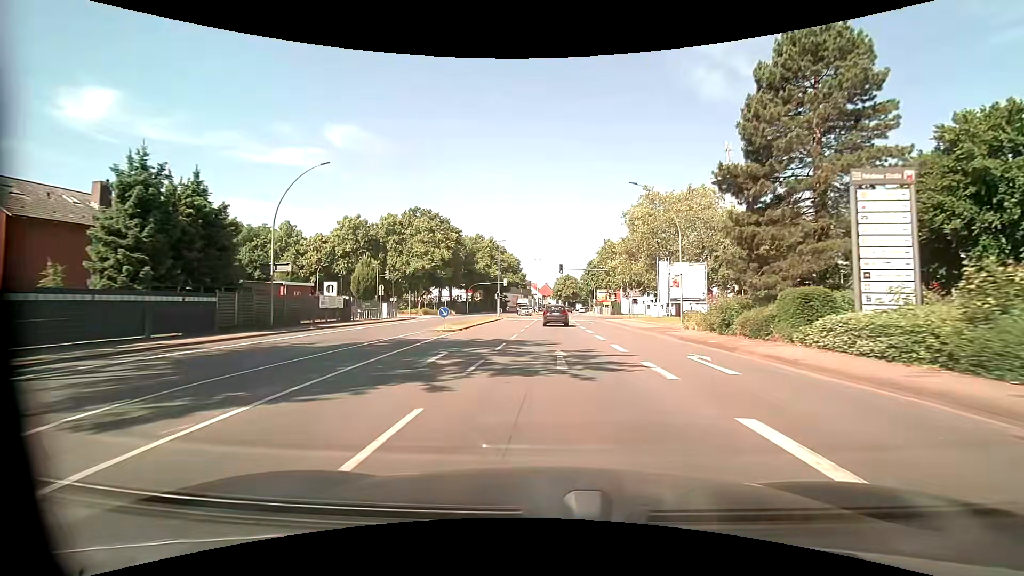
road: primary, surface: asphalt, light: Day
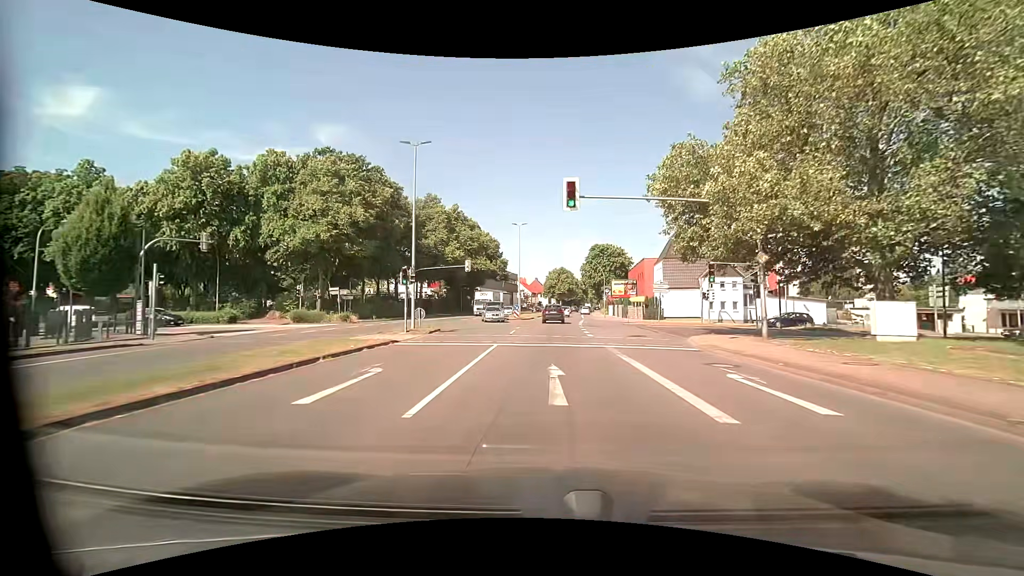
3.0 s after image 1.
(+0.2, +39.3) m; 0°
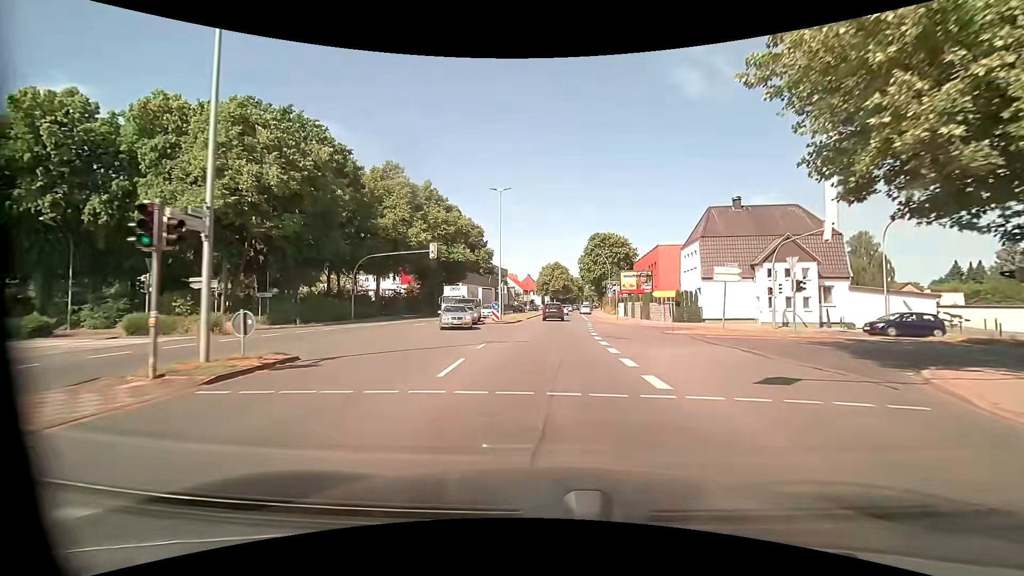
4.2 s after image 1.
(+0.2, +15.8) m; +1°
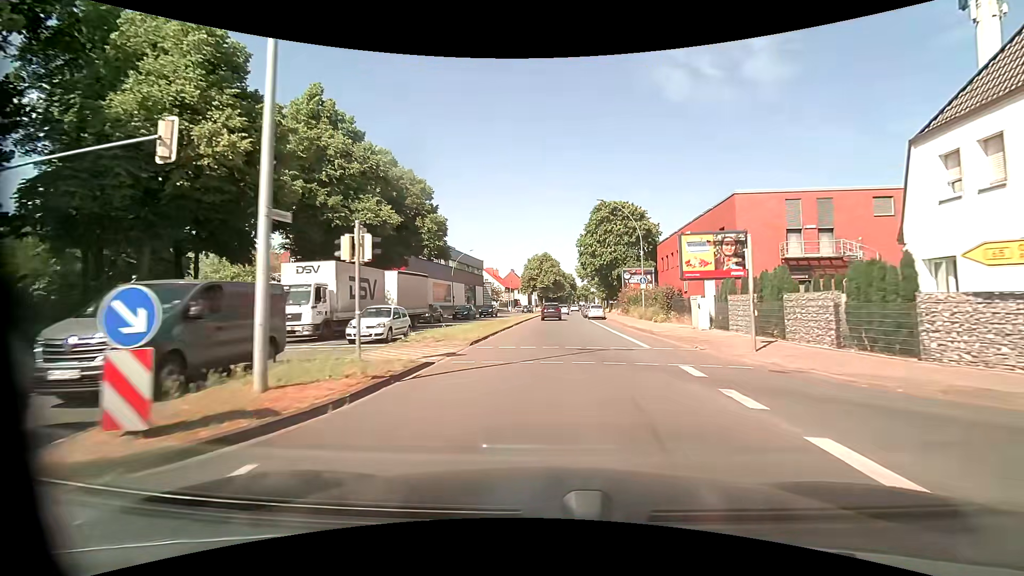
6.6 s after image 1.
(+0.4, +31.6) m; +2°
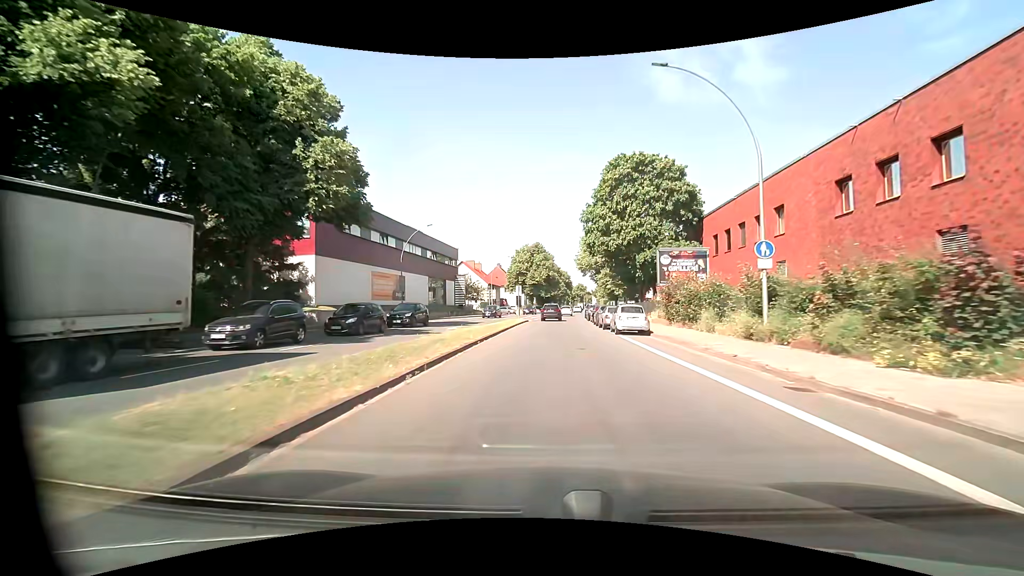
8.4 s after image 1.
(+0.3, +23.7) m; +1°
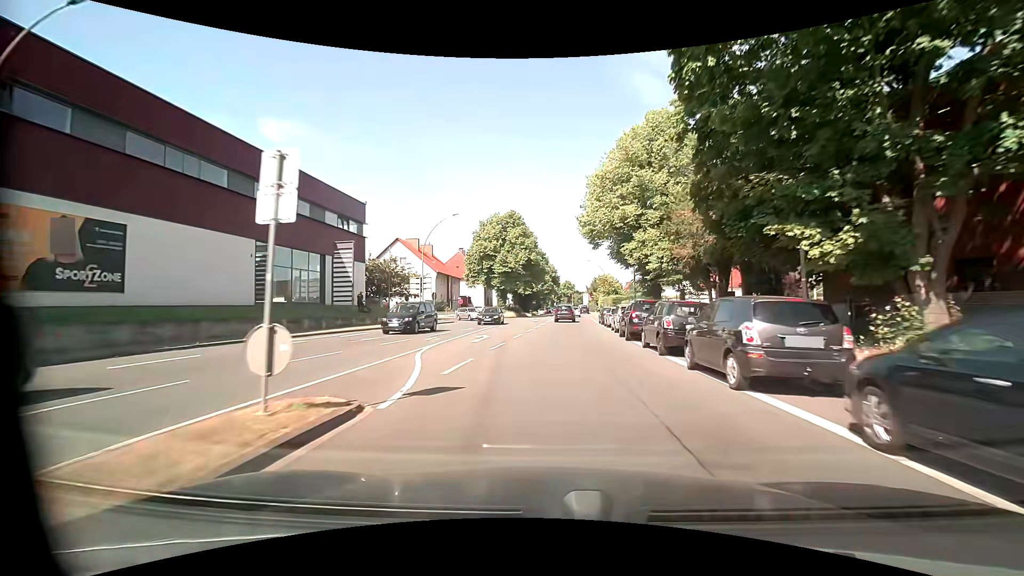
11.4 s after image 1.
(+0.5, +39.6) m; +2°
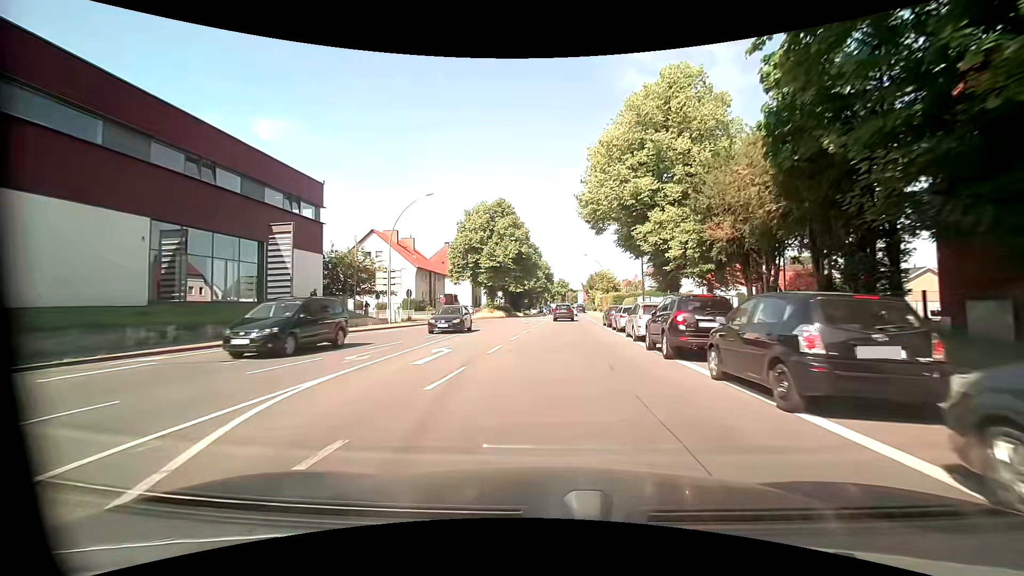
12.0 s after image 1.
(+0.1, +7.9) m; +1°
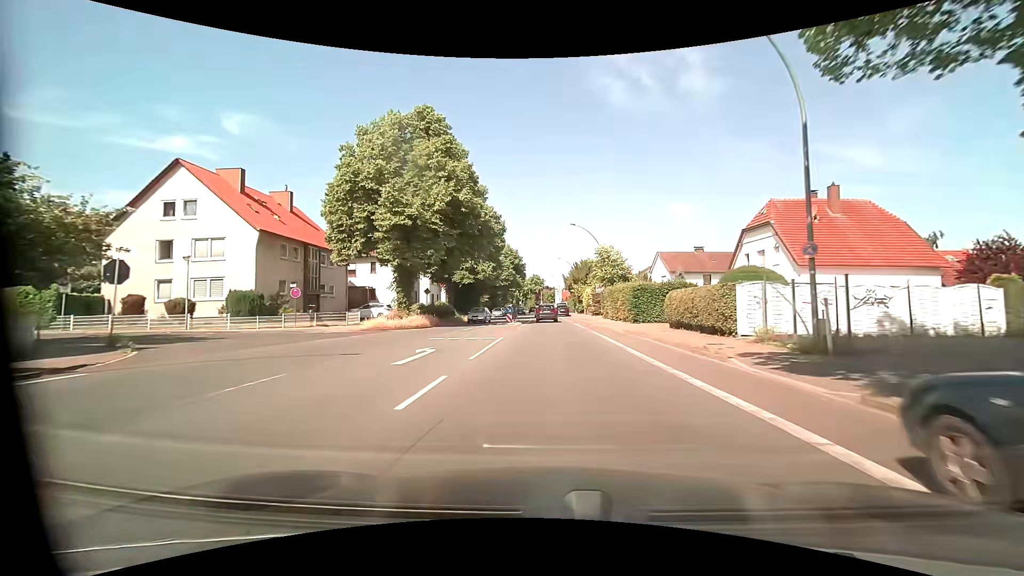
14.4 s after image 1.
(+1.1, +31.6) m; +3°
(0, +10) (0, +20) (0, +30) (0, +40) (0, +50) (0, +60) (0, +70) (0, +80) (-1, +90) (-1, +100) m
